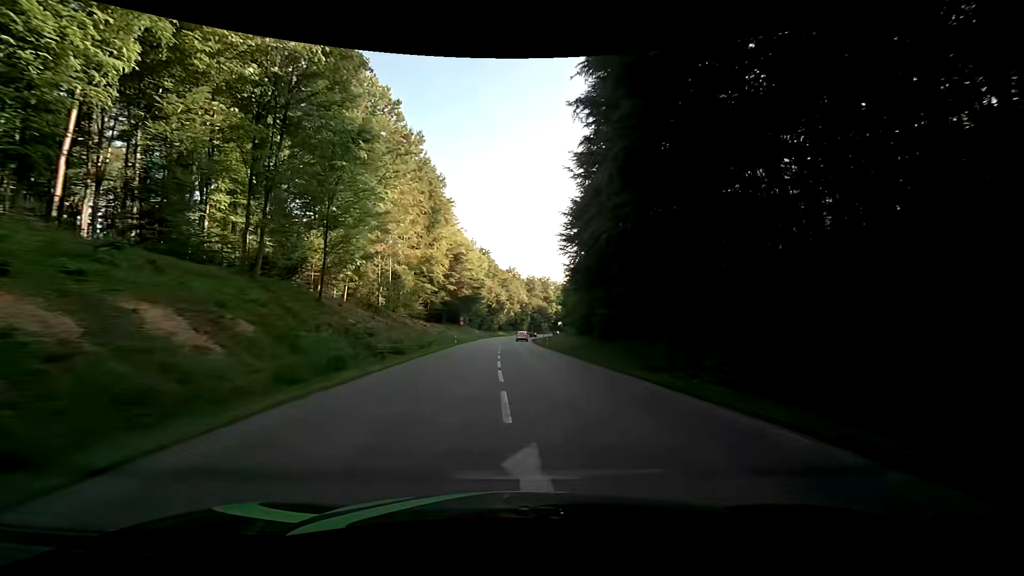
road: secondary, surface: asphalt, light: Day
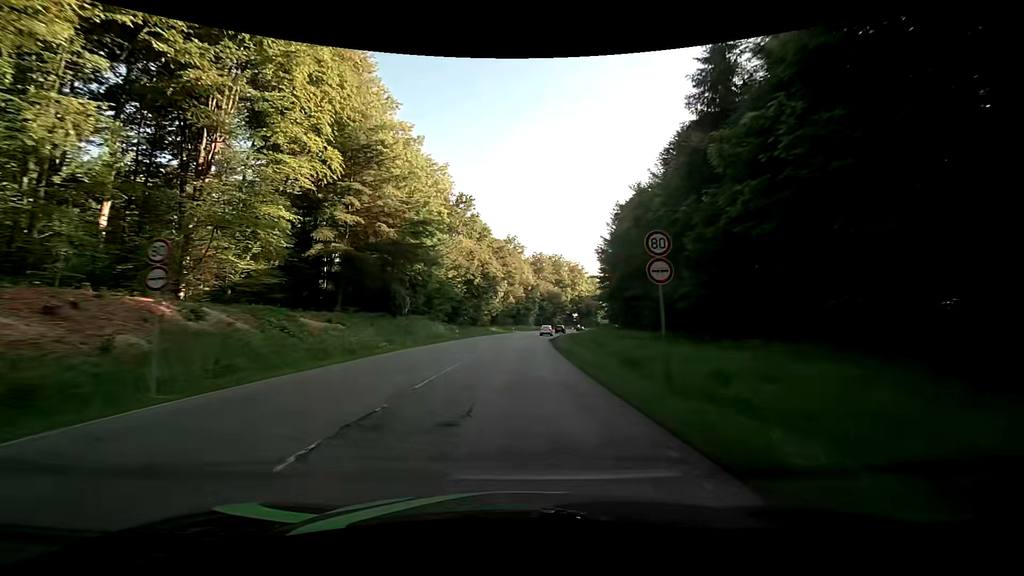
(+0.9, +58.2) m; 0°
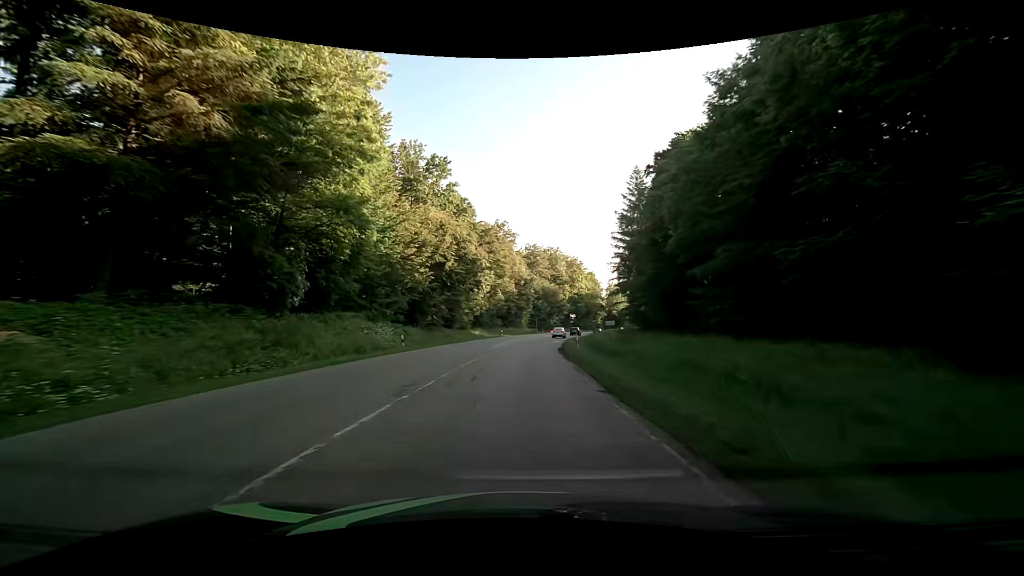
(+0.2, +22.6) m; +1°
(0, +10) (0, +20) (+1, +30) (+1, +40) (+2, +50) (+3, +60) (+5, +70) (+6, +80) (+8, +89) (+10, +99) m
